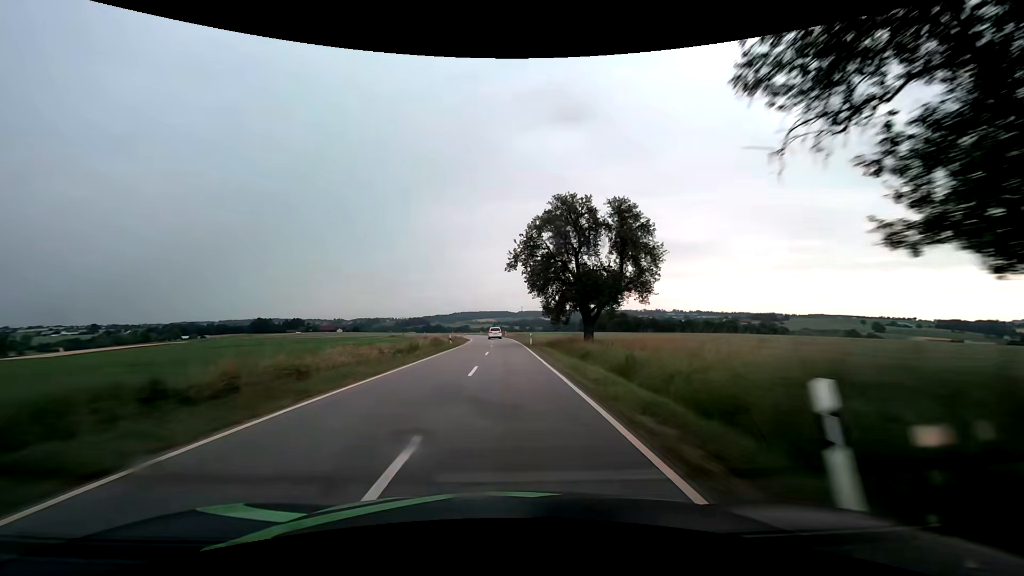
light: Day
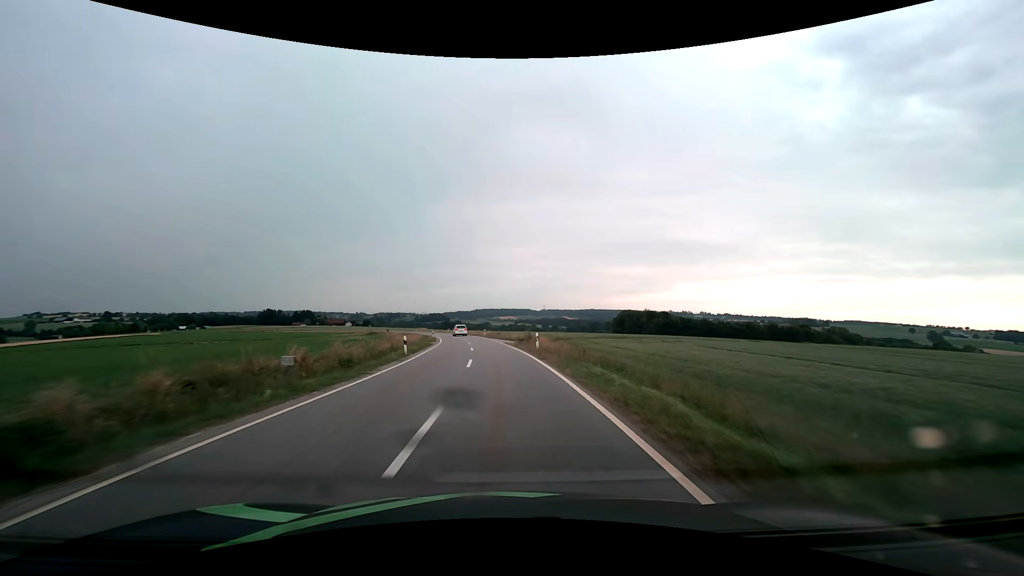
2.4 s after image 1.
(-0.5, +58.6) m; -2°
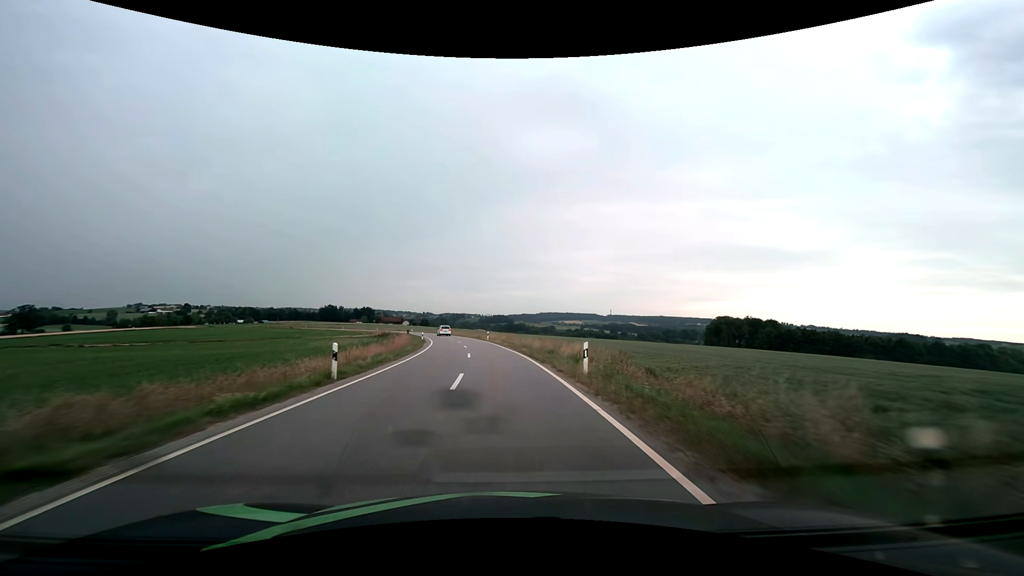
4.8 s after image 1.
(-3.4, +54.3) m; -7°
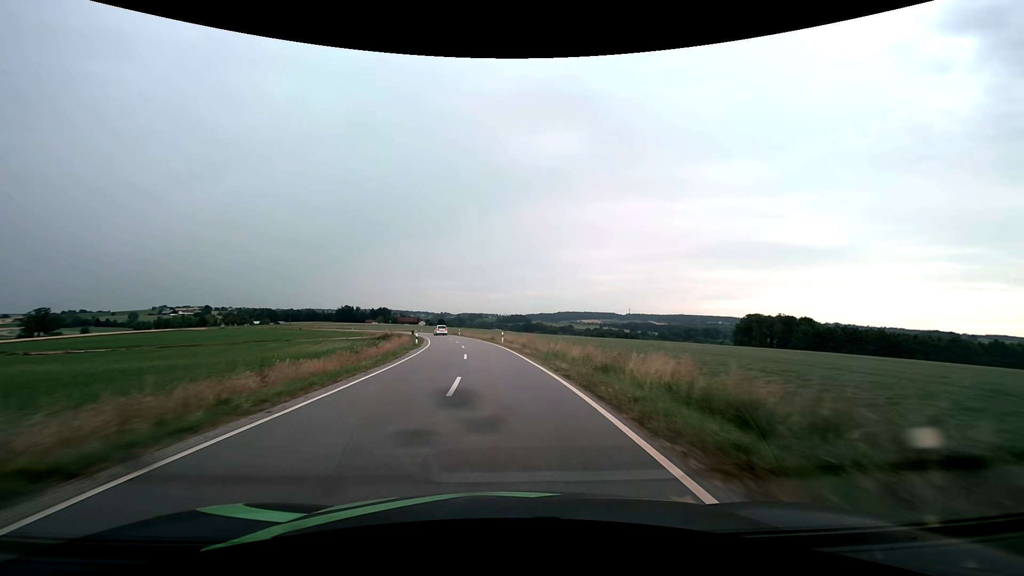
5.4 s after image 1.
(-0.2, +13.2) m; -2°
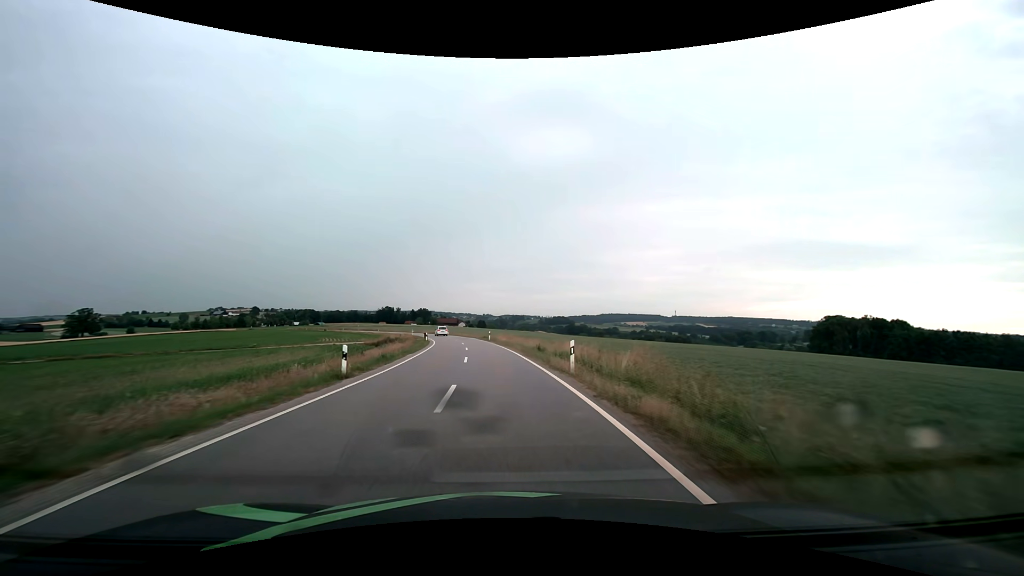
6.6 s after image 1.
(-1.1, +26.2) m; -5°
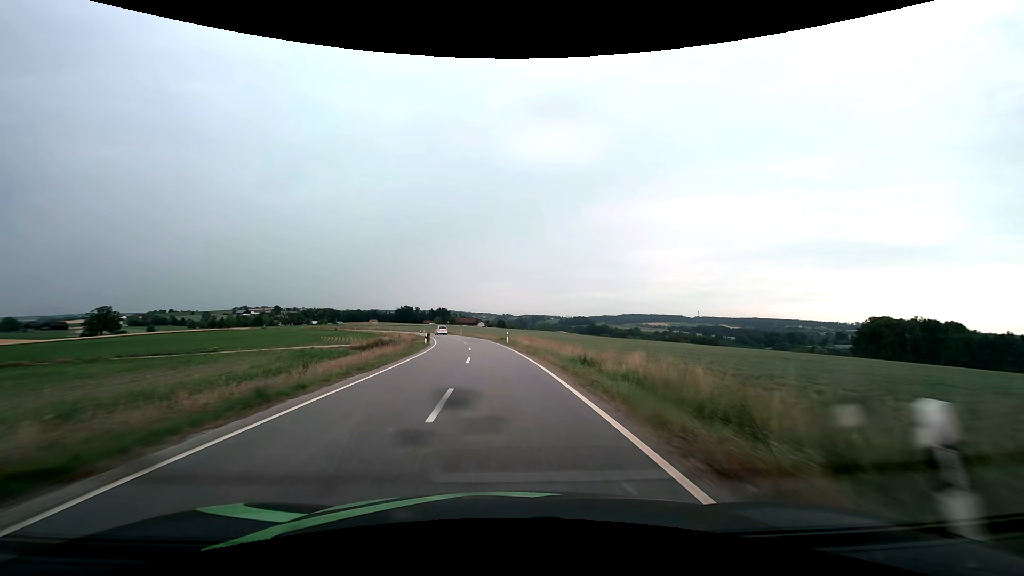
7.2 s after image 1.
(-0.2, +13.0) m; -2°
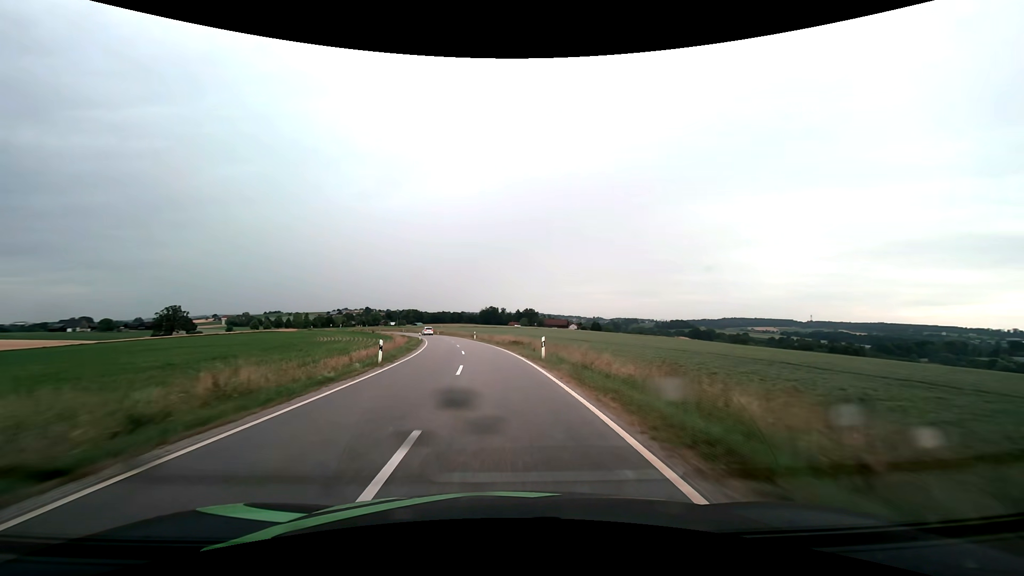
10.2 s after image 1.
(-5.6, +65.3) m; -10°
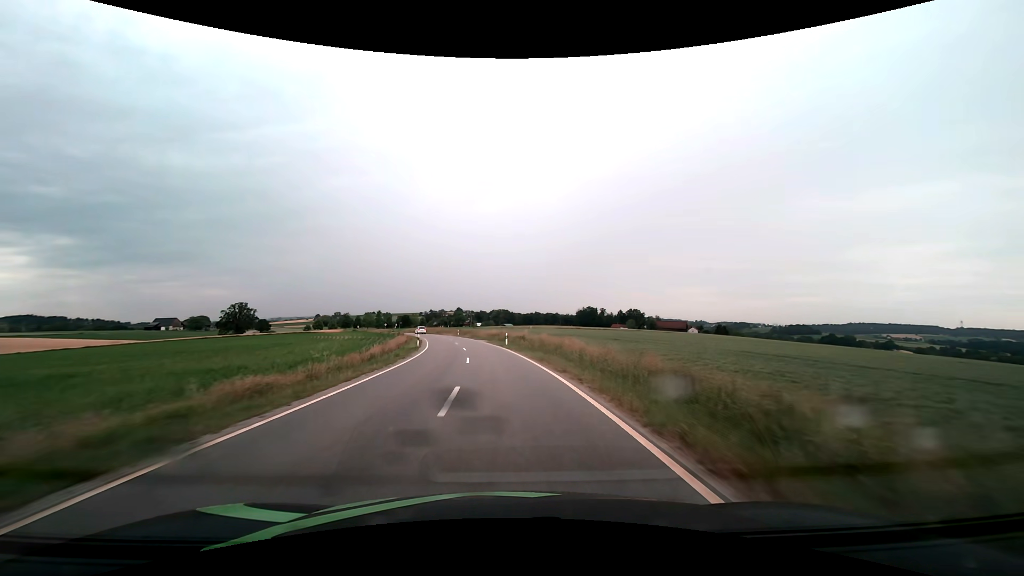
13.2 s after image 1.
(-7.6, +67.8) m; -11°
(0, +10) (-1, +20) (-1, +30) (-2, +40) (-4, +50) (-5, +60) (-7, +69) (-9, +79) (-12, +89) (-15, +99) m
